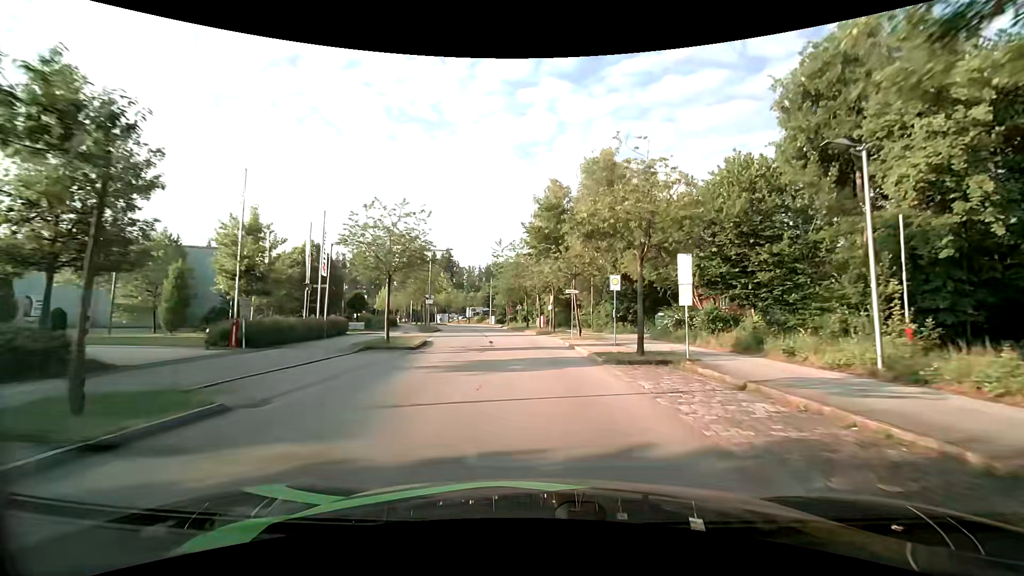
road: residential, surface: asphalt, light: Day
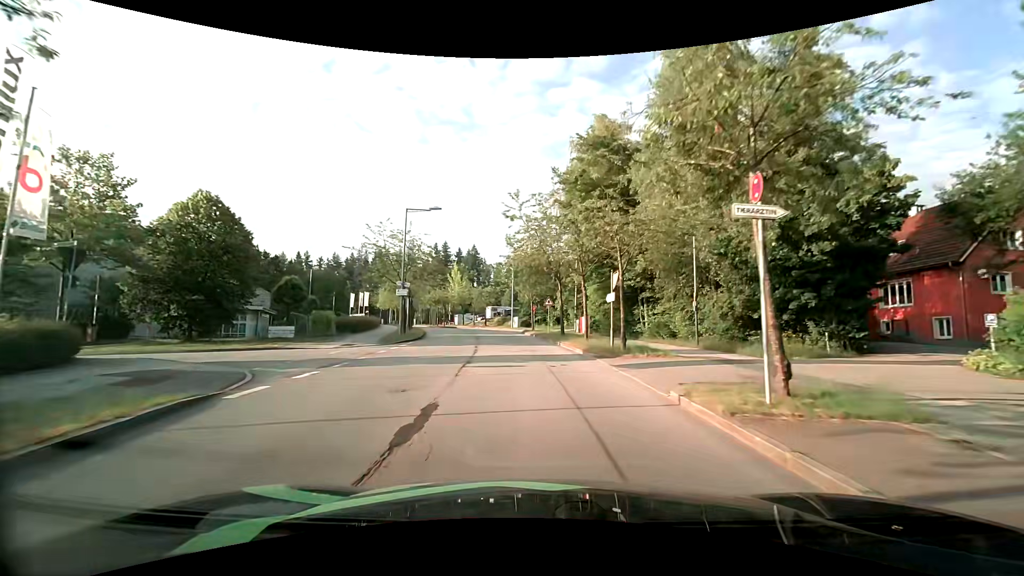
(-0.5, +22.1) m; -4°
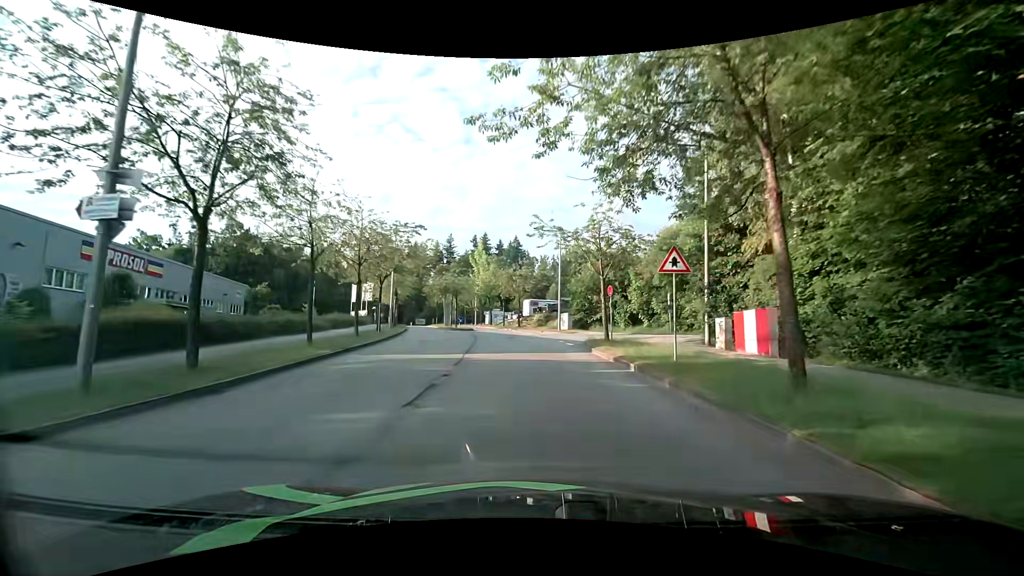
(-1.2, +26.8) m; -5°
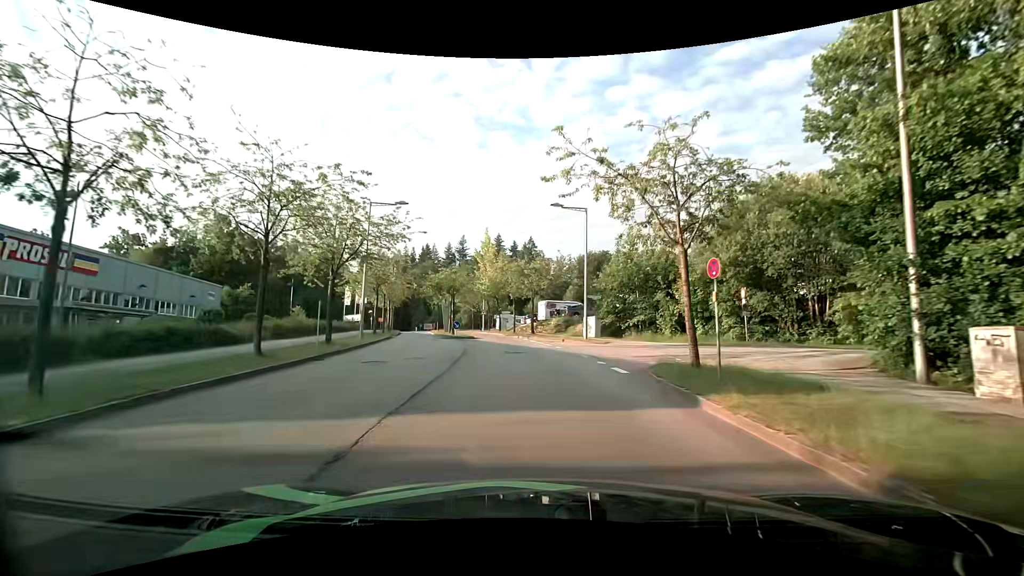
(-0.2, +10.7) m; -2°
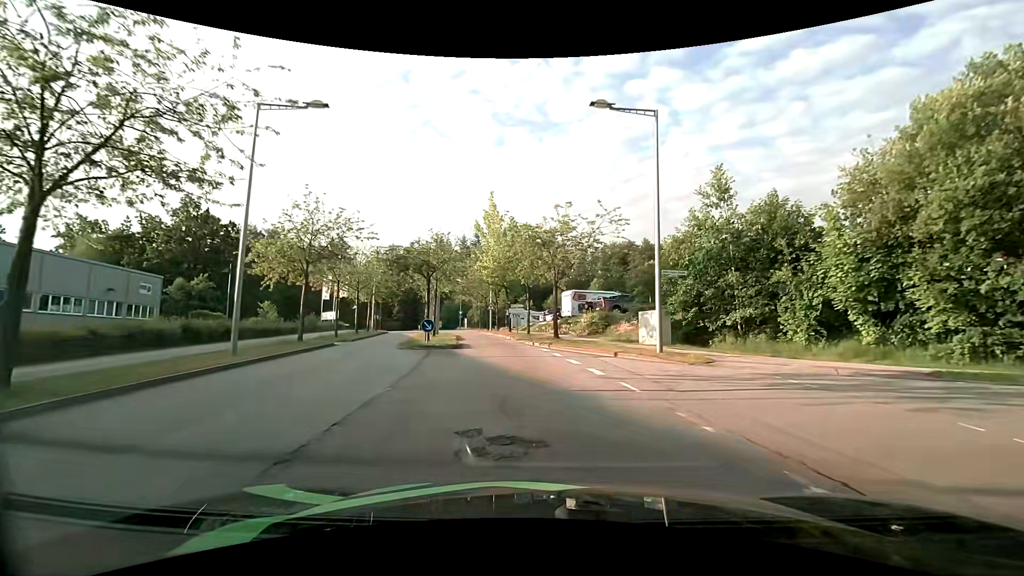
(-0.1, +15.4) m; -1°
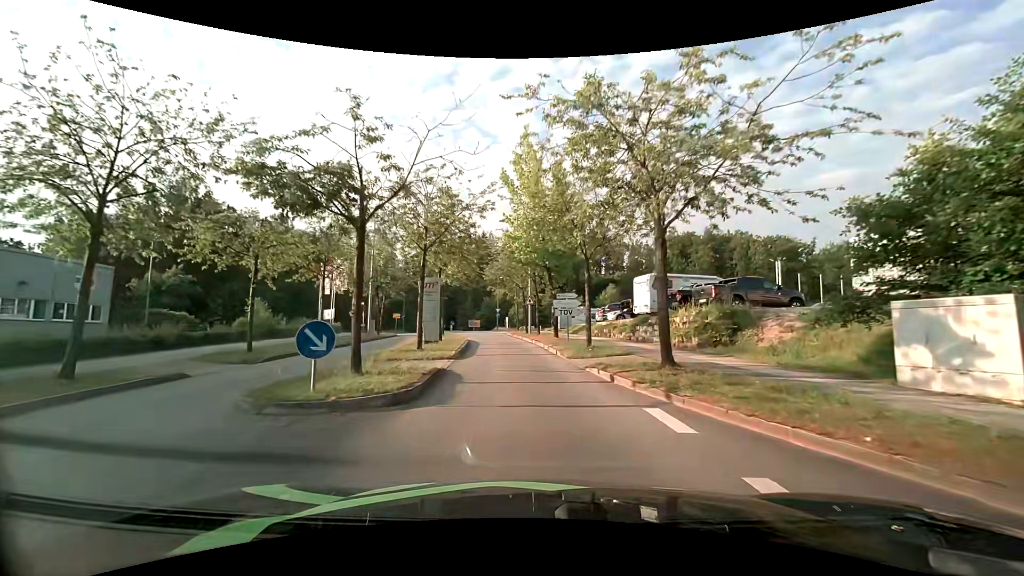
(-0.6, +14.7) m; -6°
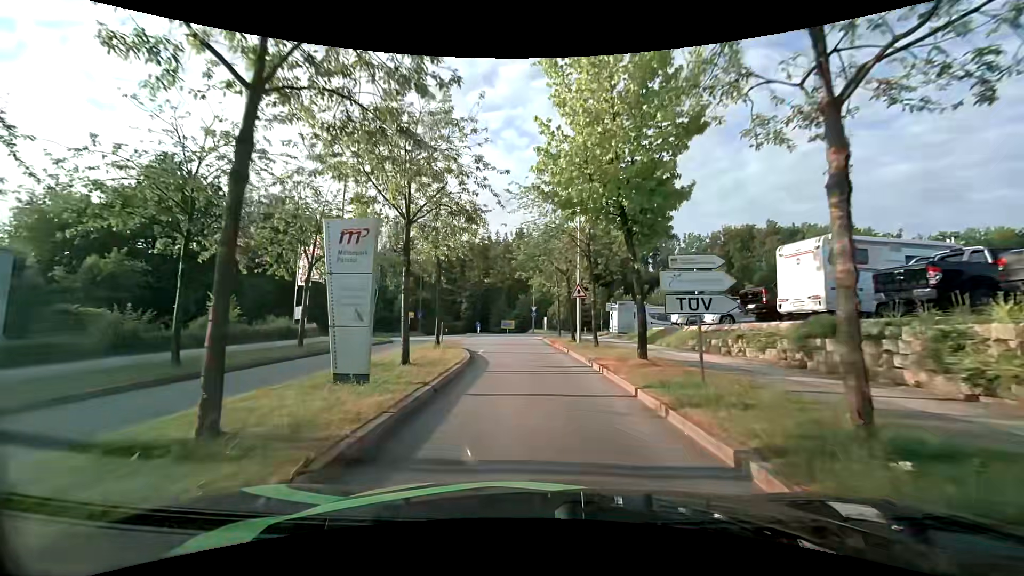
(-0.5, +13.7) m; -4°
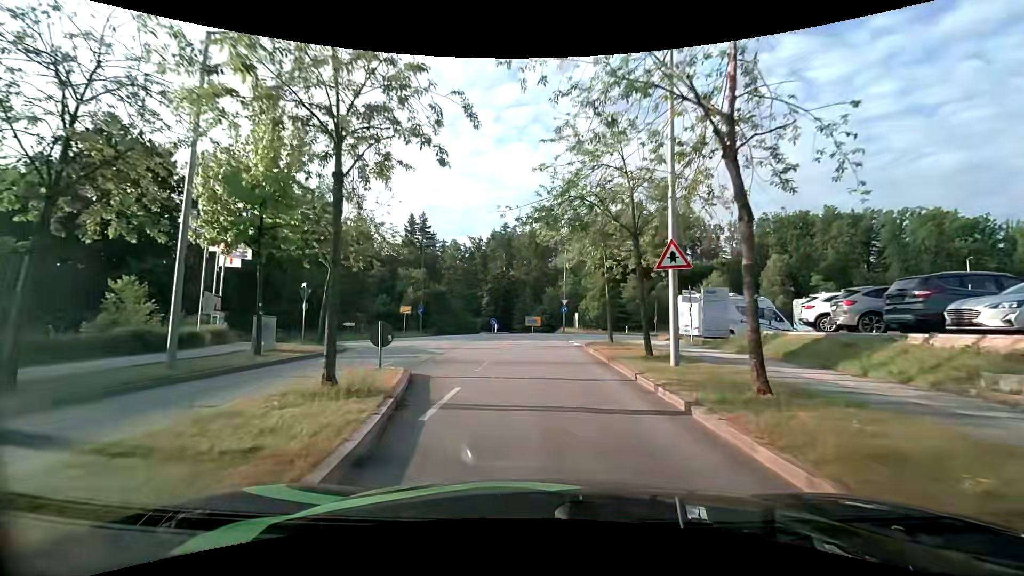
(-0.4, +13.2) m; -3°
